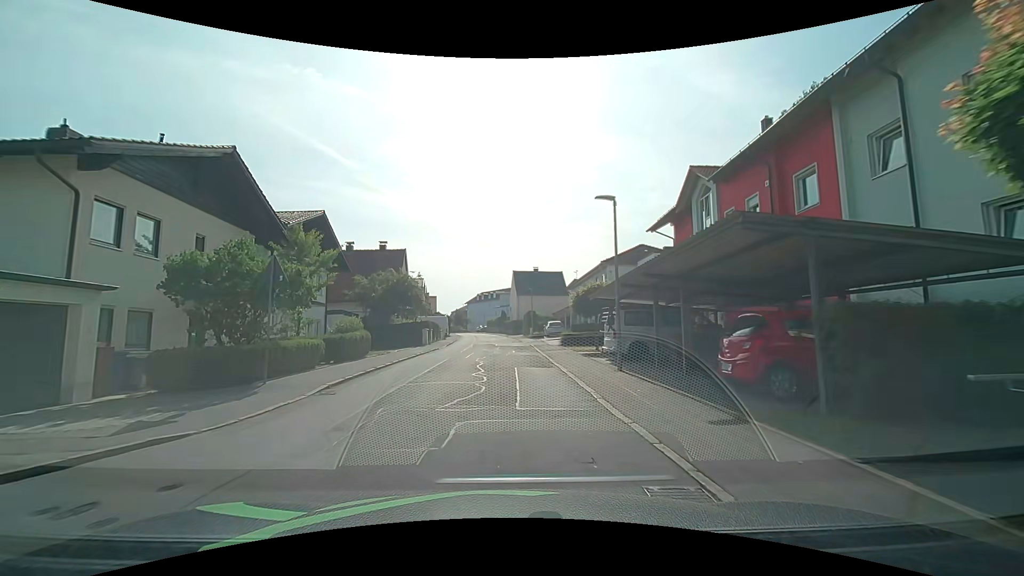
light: Day
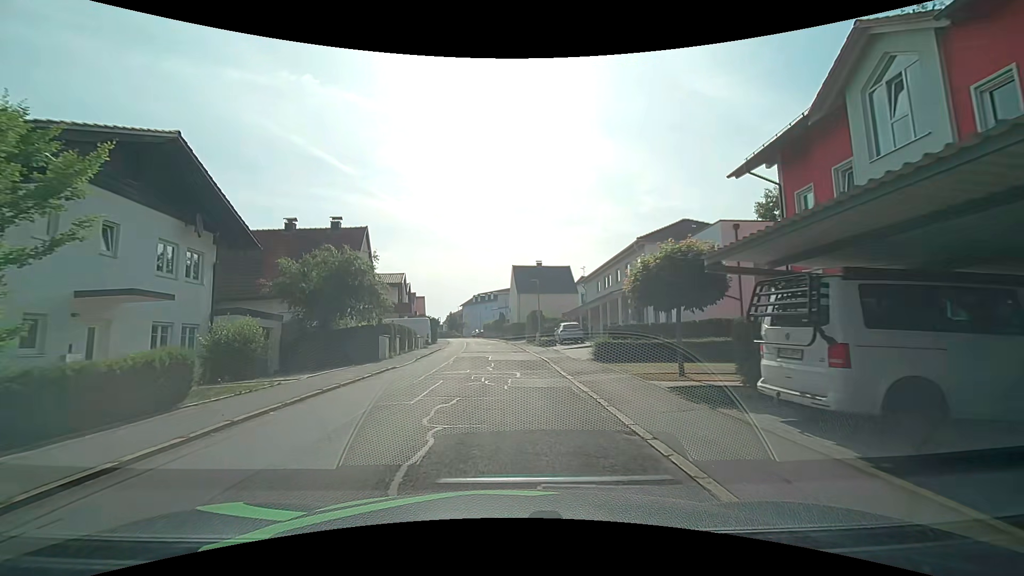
(0.0, +12.2) m; 0°
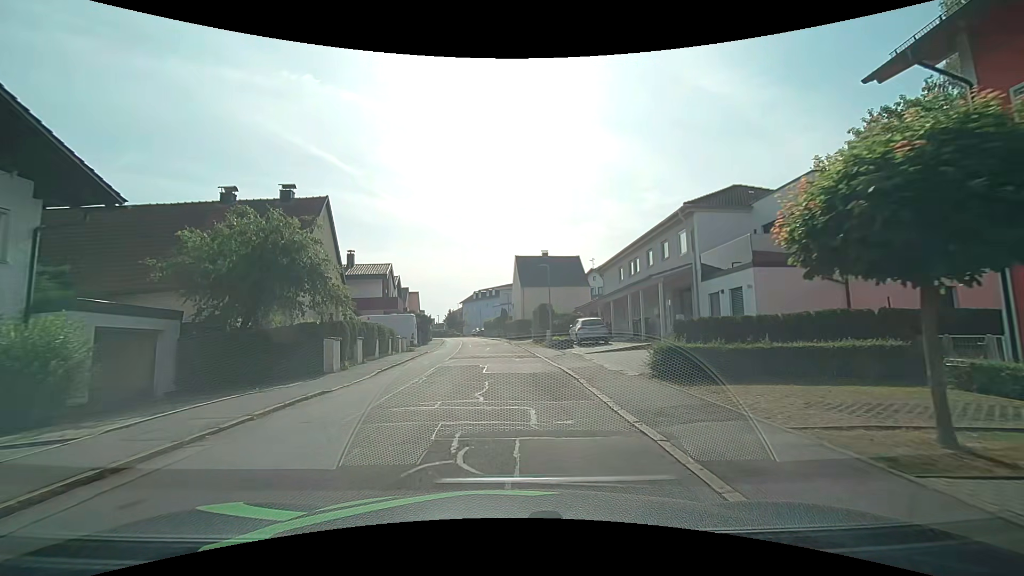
(0.0, +7.7) m; -1°
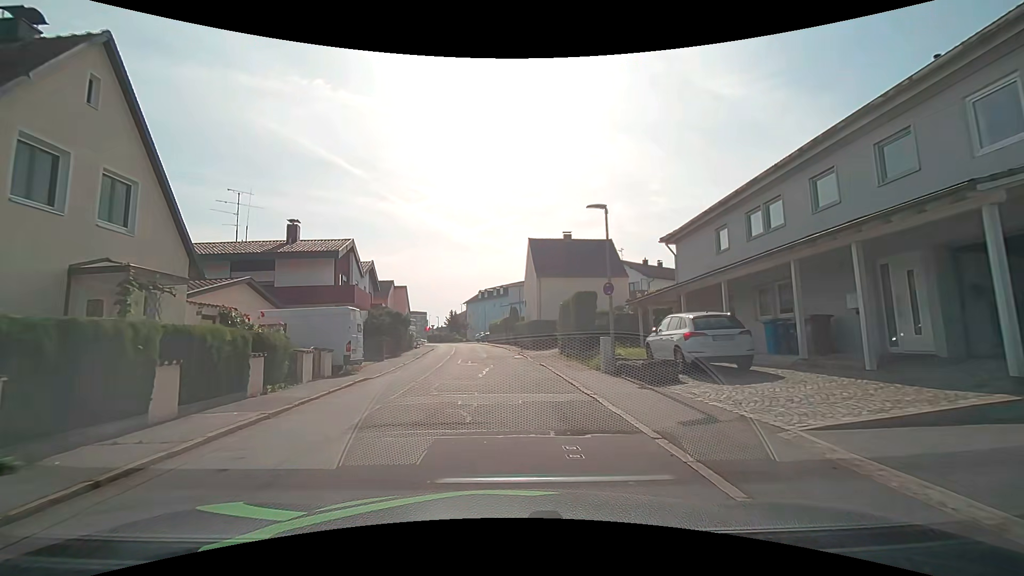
(-0.1, +15.3) m; -1°
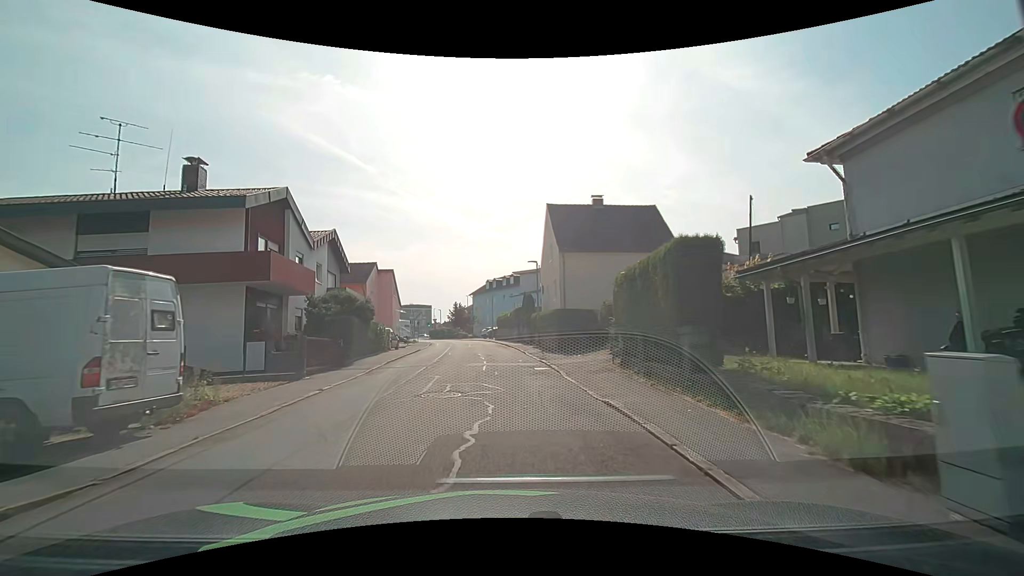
(-0.1, +11.9) m; -1°
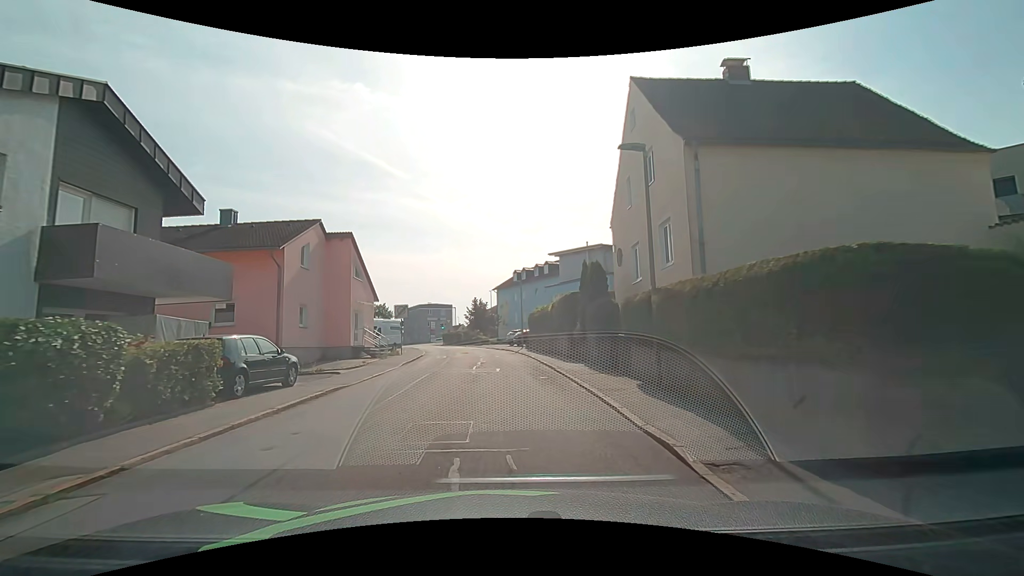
(-0.4, +20.0) m; -4°
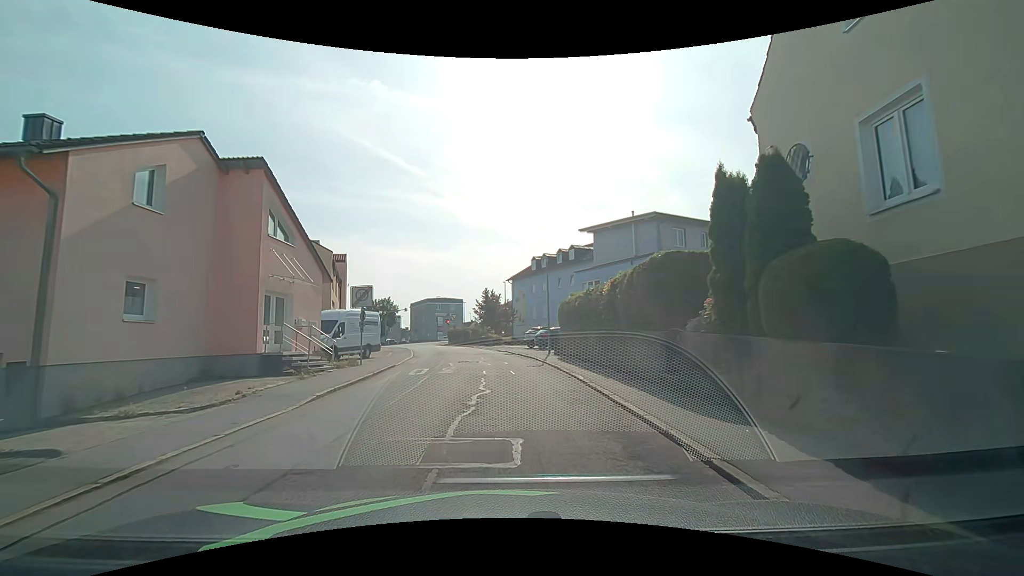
(-0.2, +11.9) m; -1°
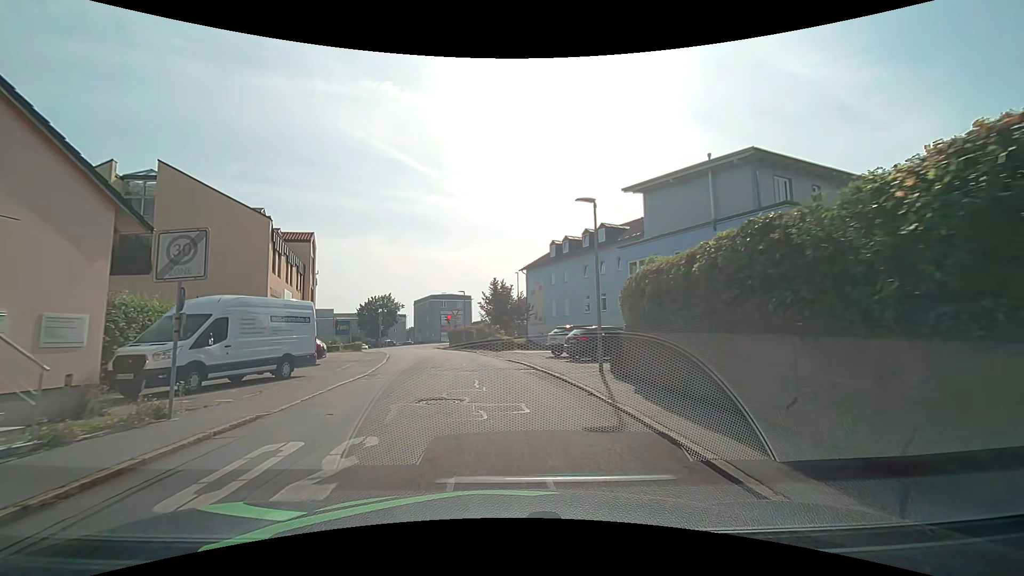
(-0.2, +11.9) m; -2°
